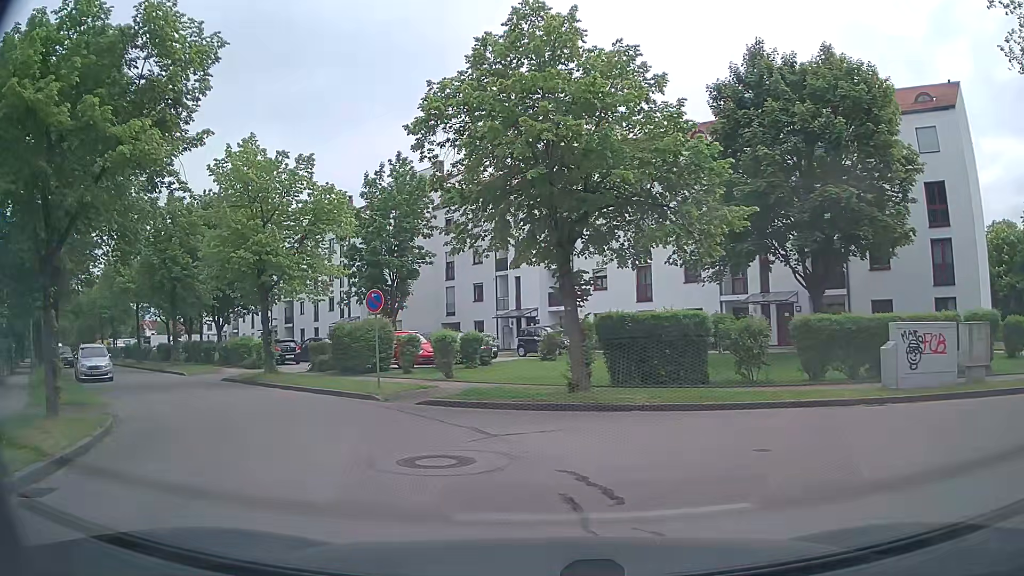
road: residential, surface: asphalt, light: Day
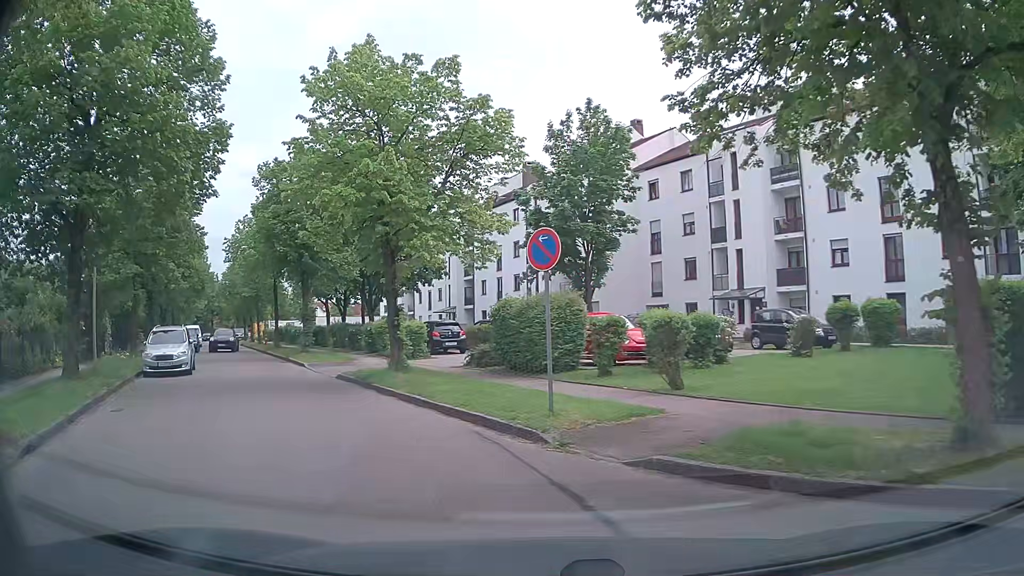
(-1.3, +8.4) m; -17°
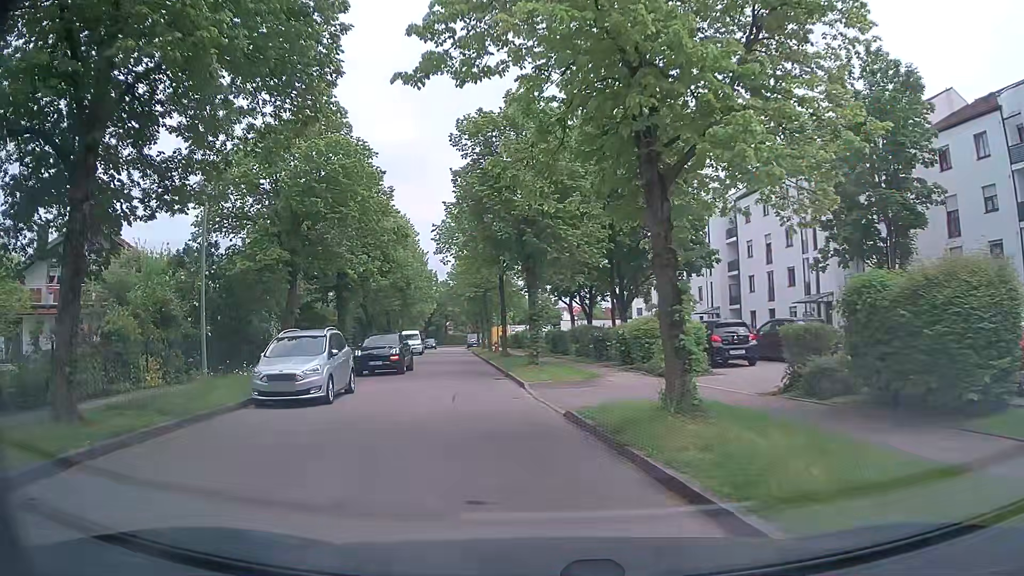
(-1.7, +8.5) m; -23°
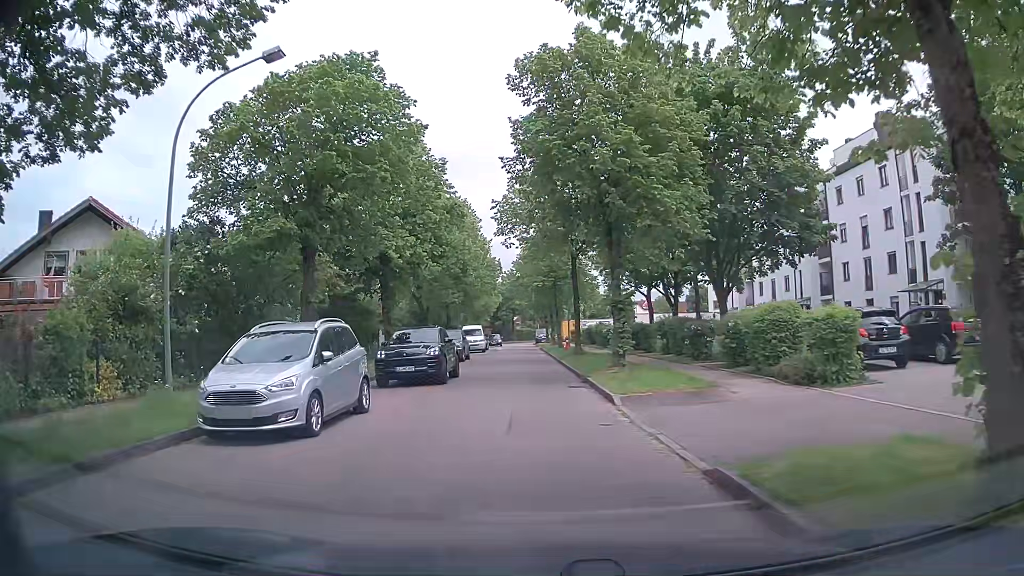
(-0.3, +5.5) m; -5°
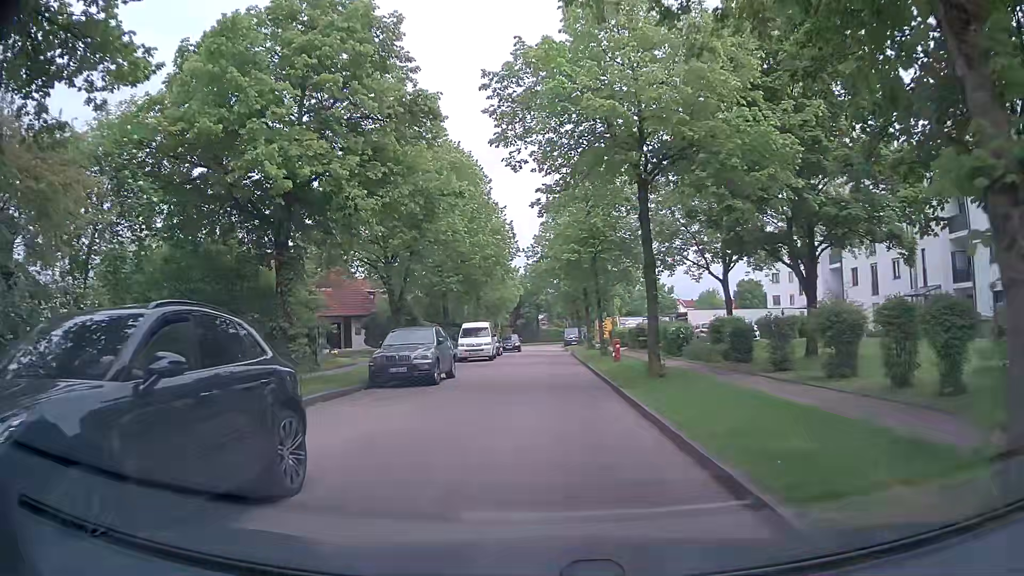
(-0.5, +15.8) m; -4°
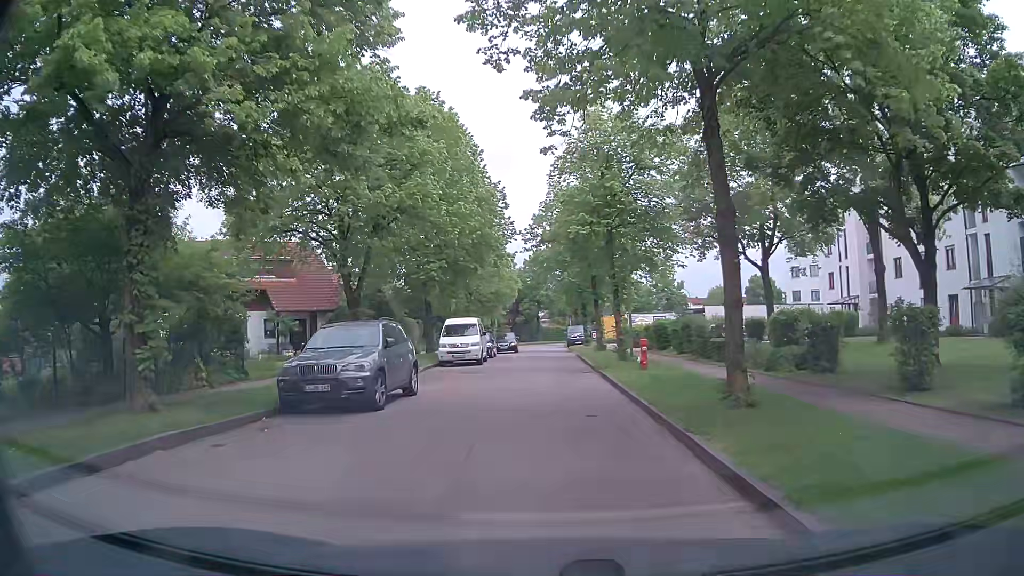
(+0.1, +6.8) m; 0°
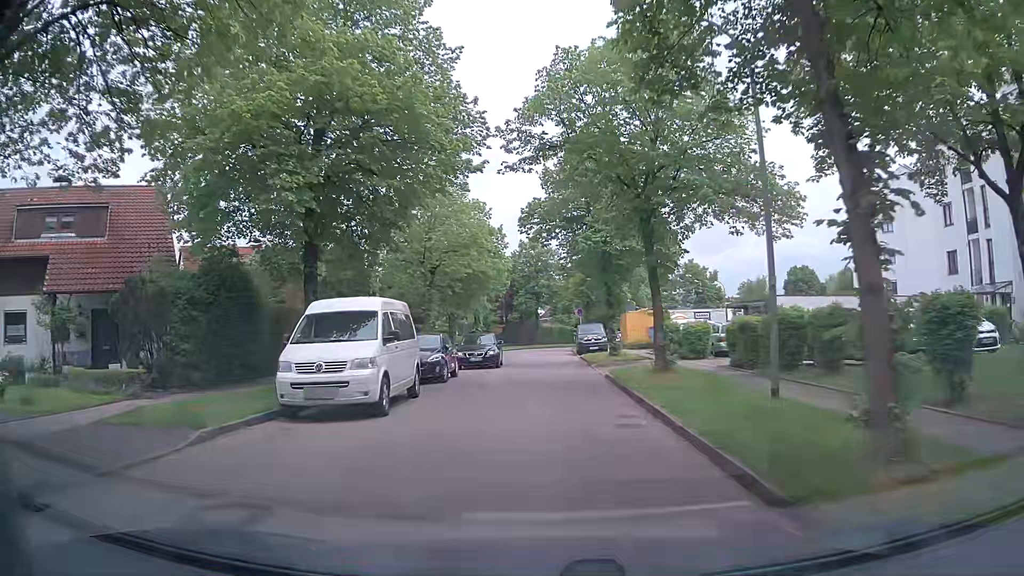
(+0.3, +18.3) m; +1°
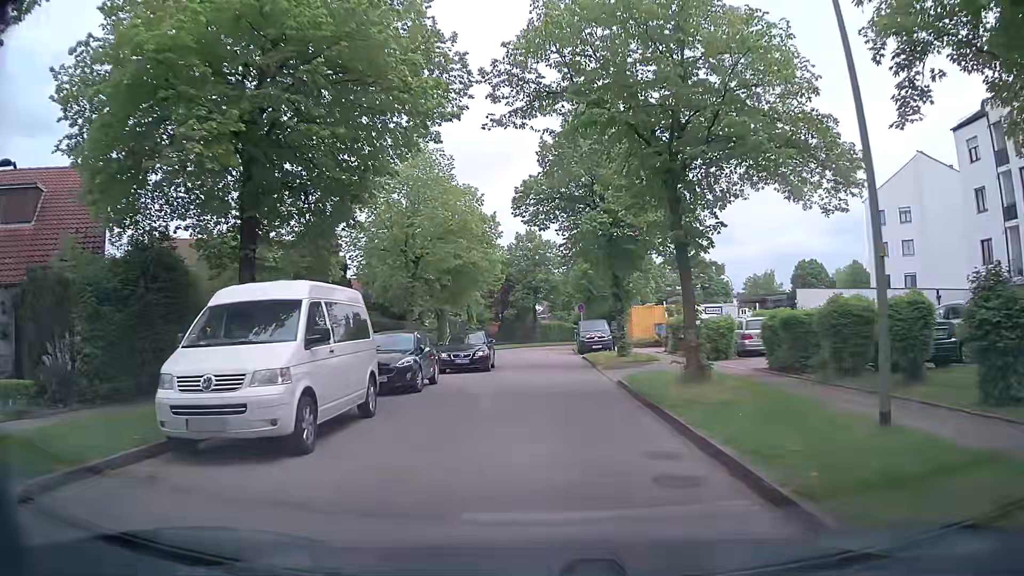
(0.0, +3.9) m; +1°
(0, +10) (0, +20) (0, +30) (-1, +40) (-1, +50) (+1, +60) (+7, +67) (+15, +73) (+21, +81) (+29, +87) m
